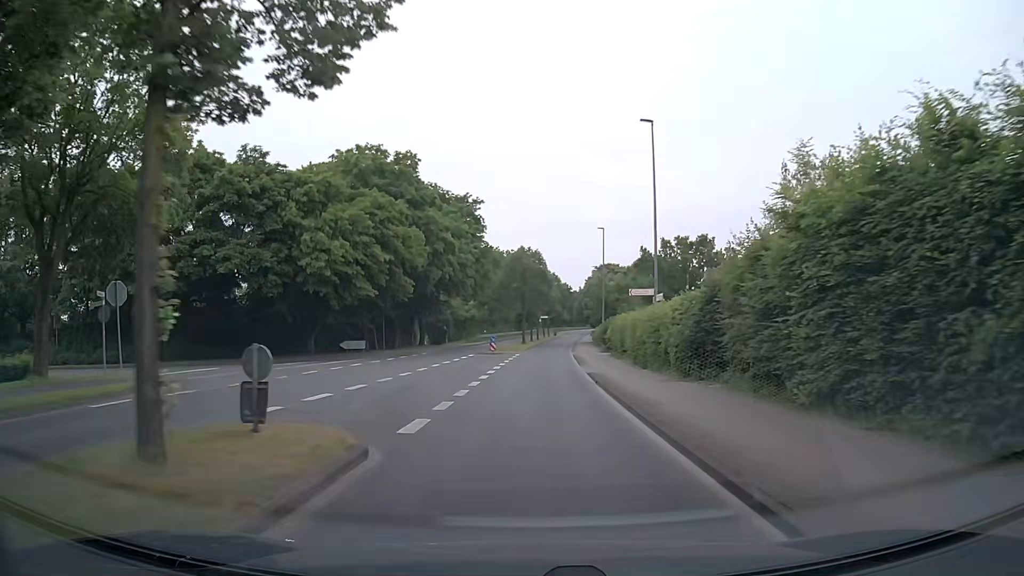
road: tertiary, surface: asphalt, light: Day
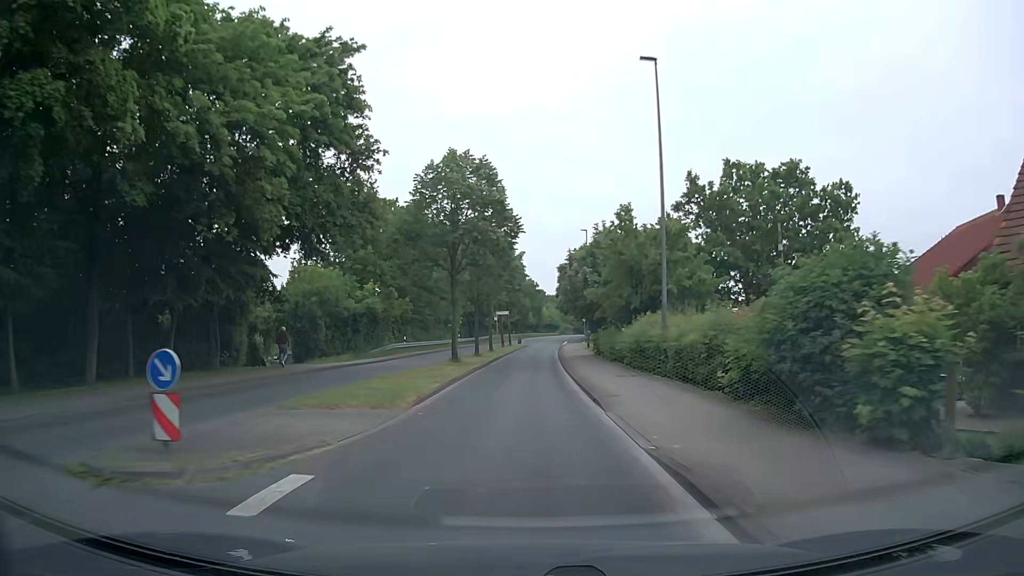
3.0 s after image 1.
(+1.1, +38.2) m; +3°
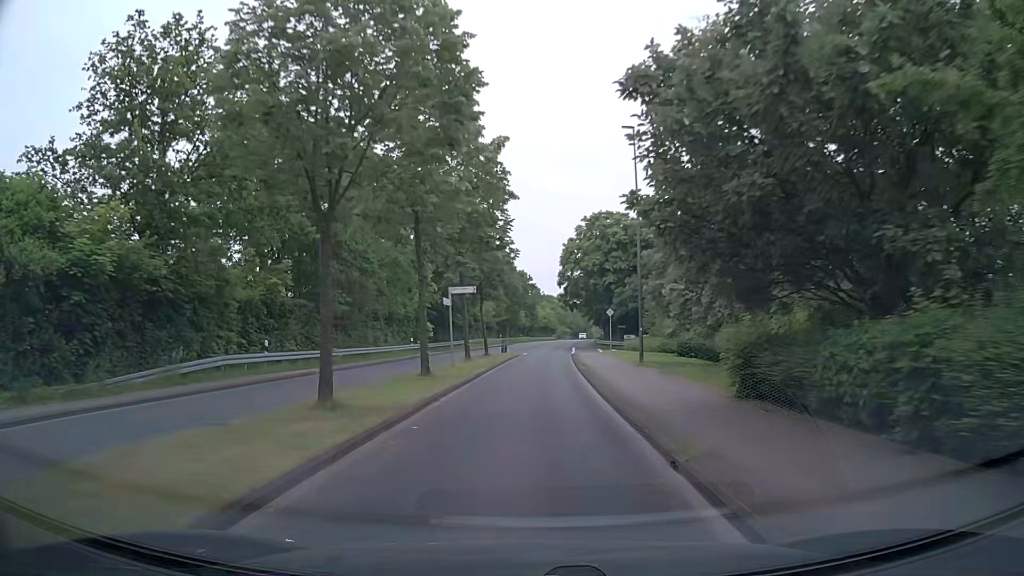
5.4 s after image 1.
(+0.3, +30.4) m; +1°
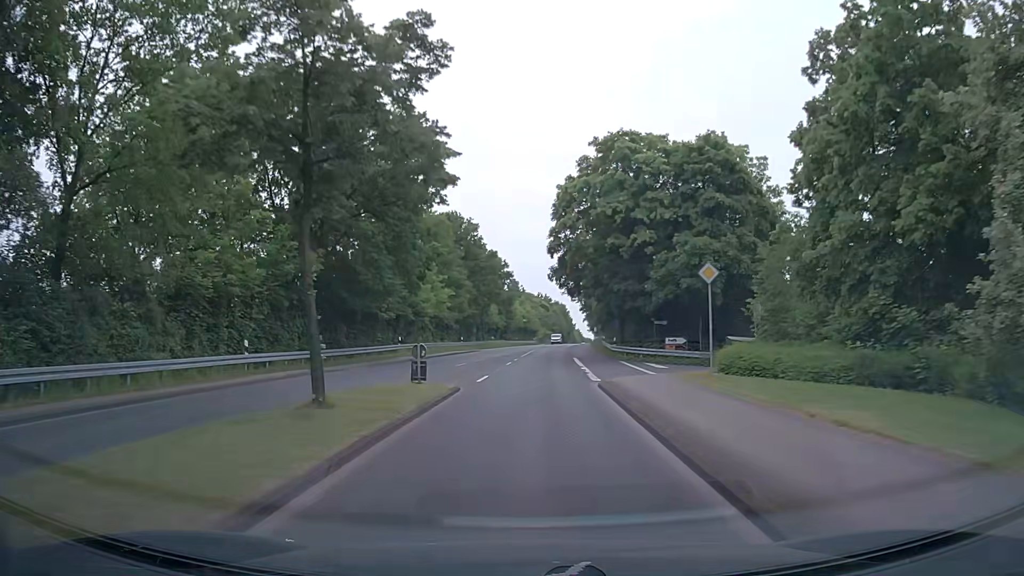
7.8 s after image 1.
(+0.6, +30.4) m; +2°
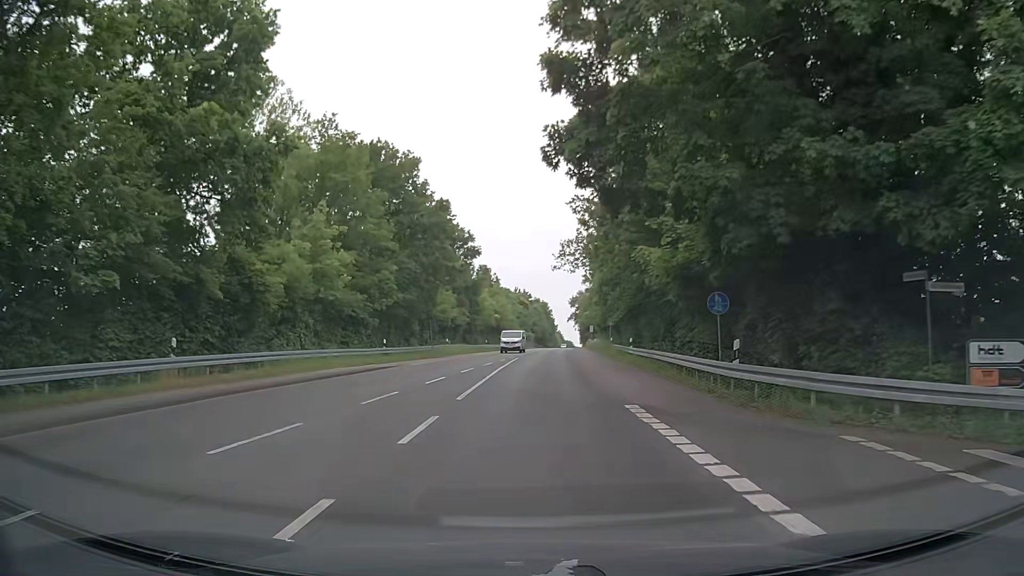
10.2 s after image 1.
(+0.5, +30.4) m; +2°
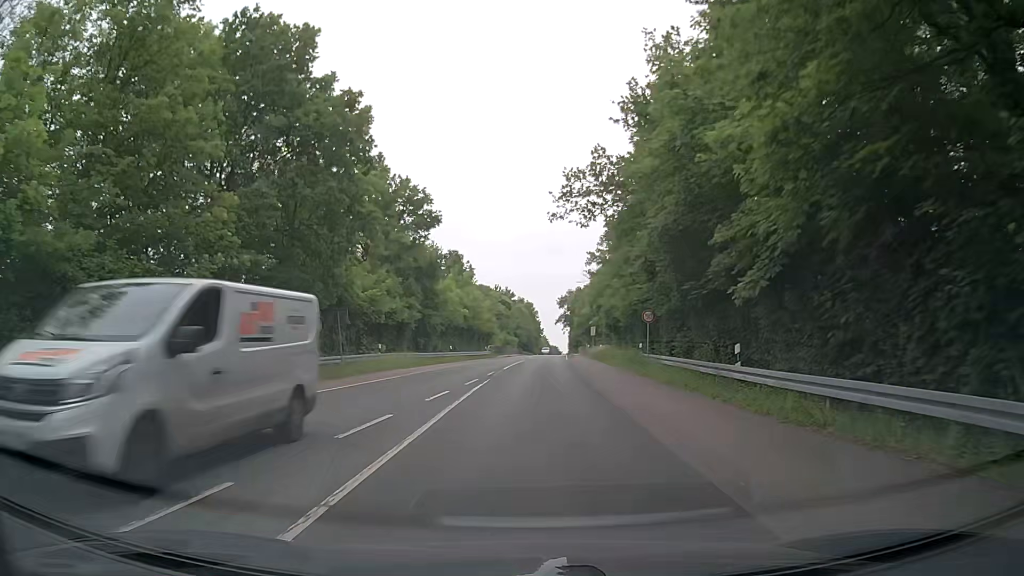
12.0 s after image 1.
(+0.1, +22.8) m; 0°
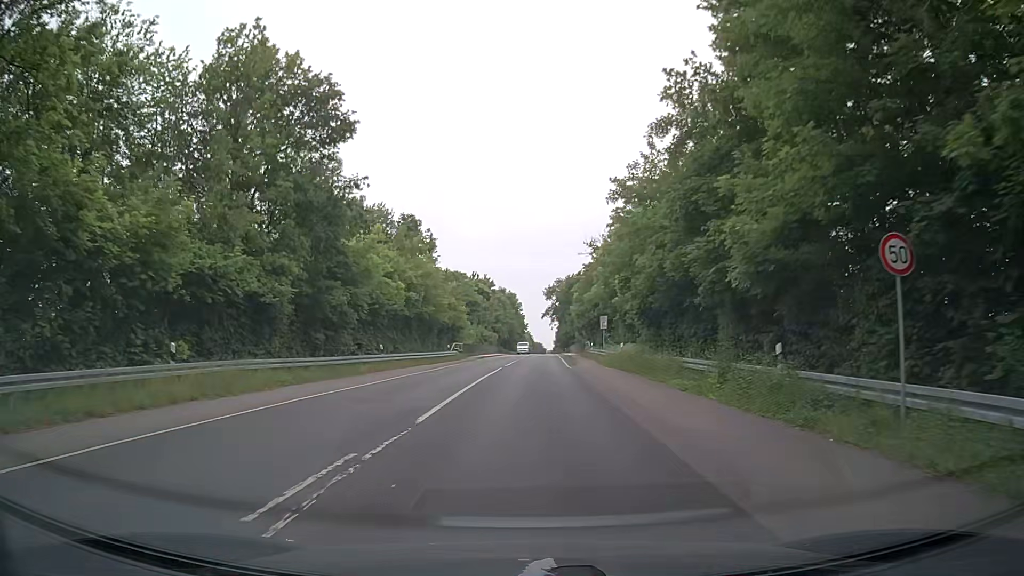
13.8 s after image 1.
(+0.7, +22.8) m; +2°
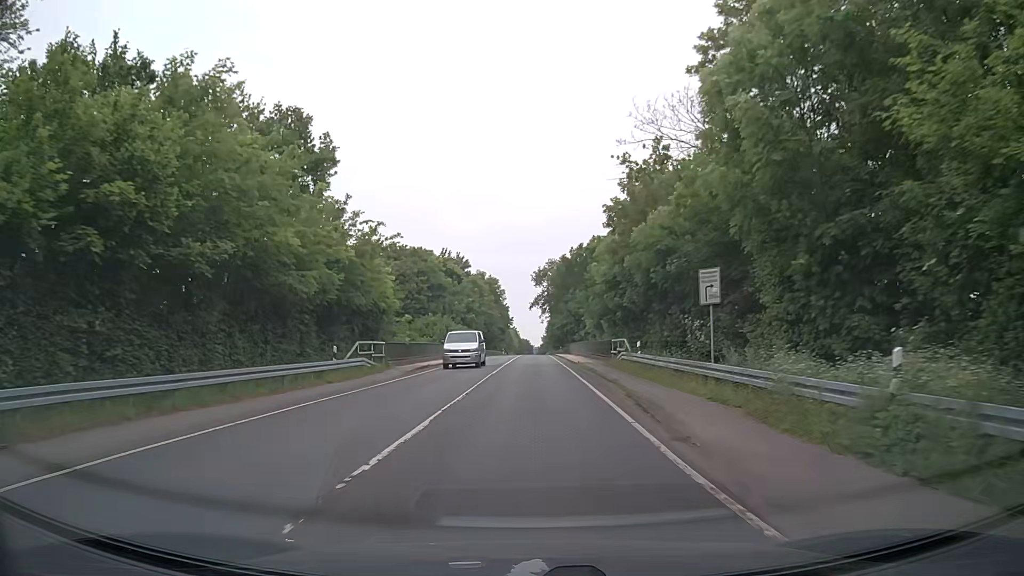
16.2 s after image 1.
(+0.3, +30.6) m; +2°
(0, +10) (0, +20) (0, +30) (0, +40) (0, +50) (0, +60) (+1, +70) (+1, +80) (+1, +90) (+1, +100) m
